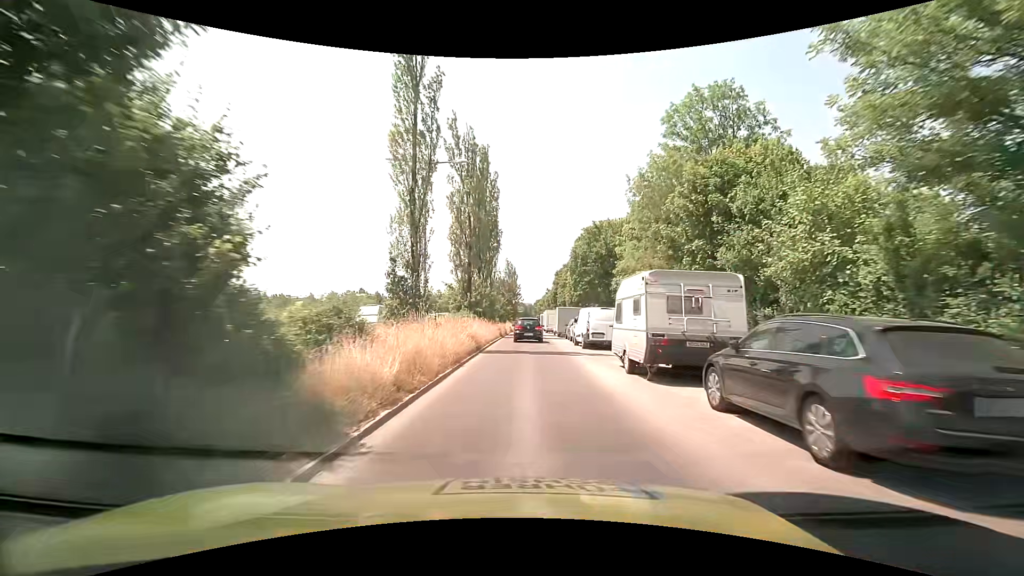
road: secondary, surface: asphalt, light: Day
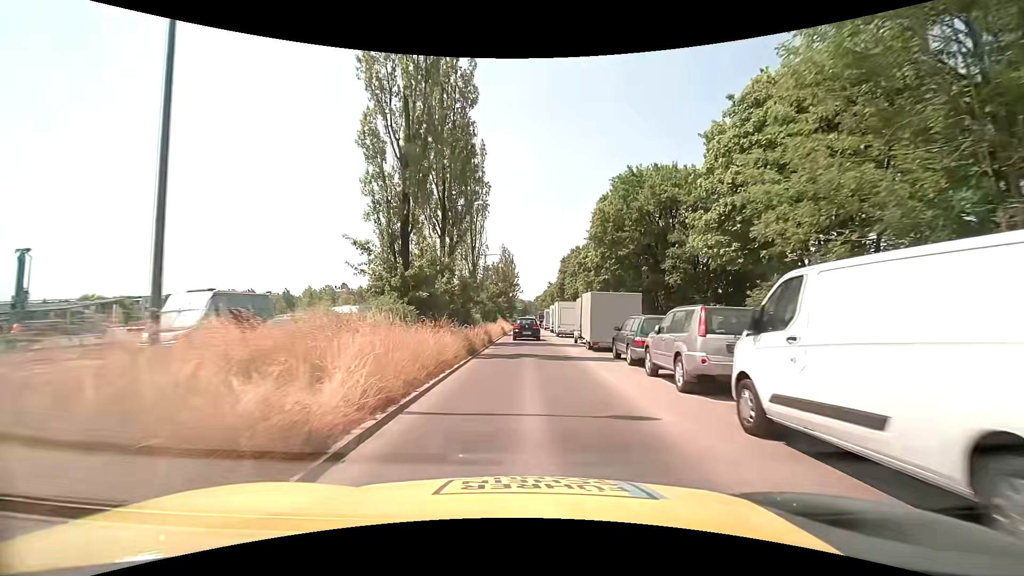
(+0.1, +21.3) m; 0°
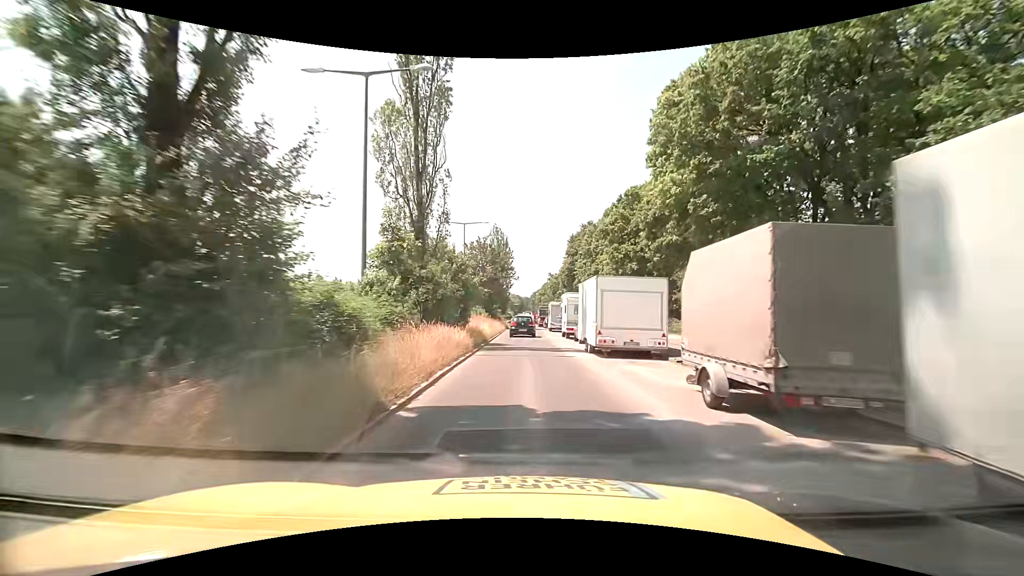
(-0.1, +21.5) m; 0°
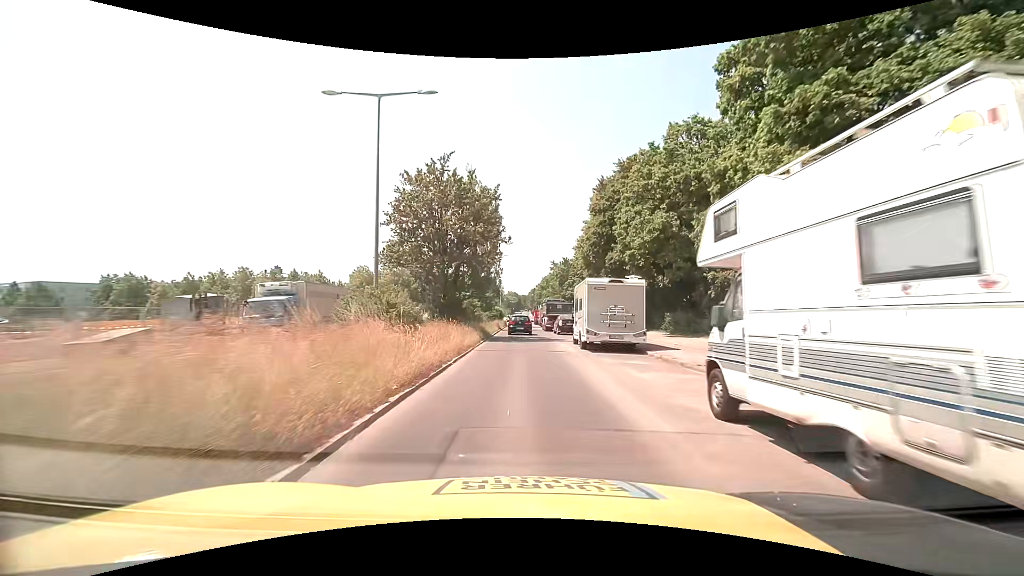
(+0.2, +28.8) m; +1°
(0, +10) (0, +20) (0, +30) (0, +40) (-1, +50) (-1, +60) (-1, +70) (-1, +80) (-1, +90) (-1, +100) m
